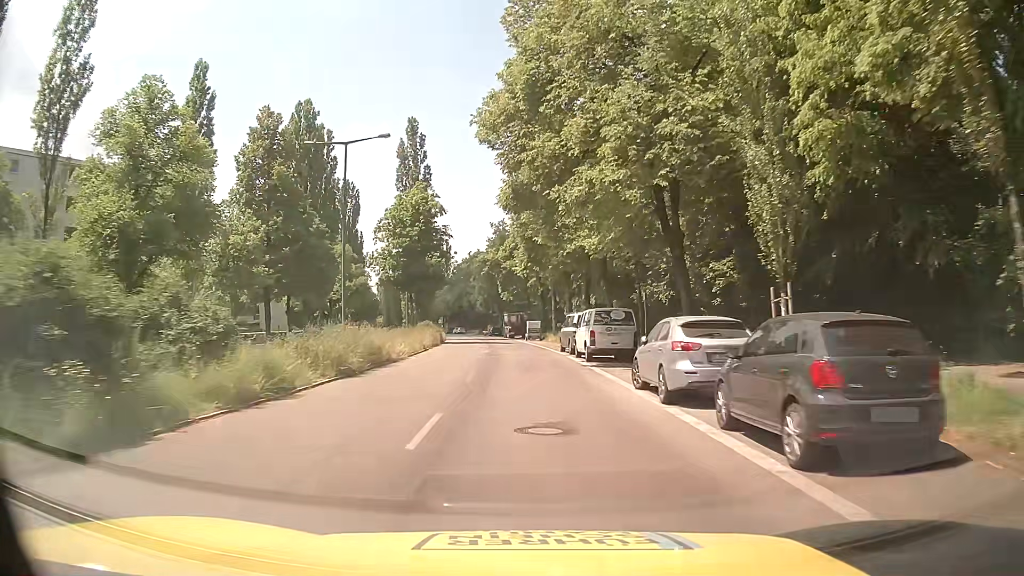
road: secondary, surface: asphalt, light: Day
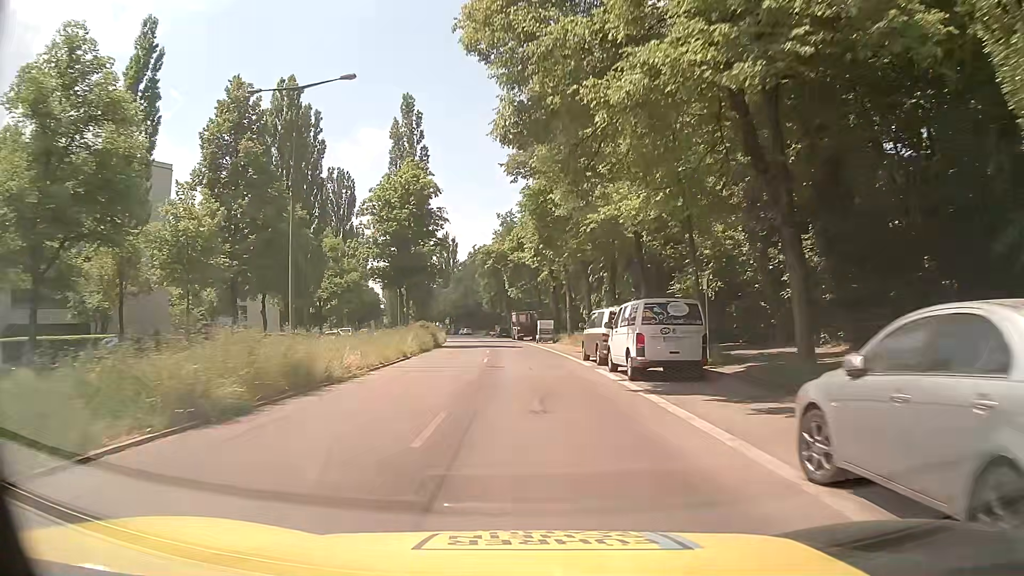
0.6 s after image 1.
(-0.1, +8.7) m; -2°
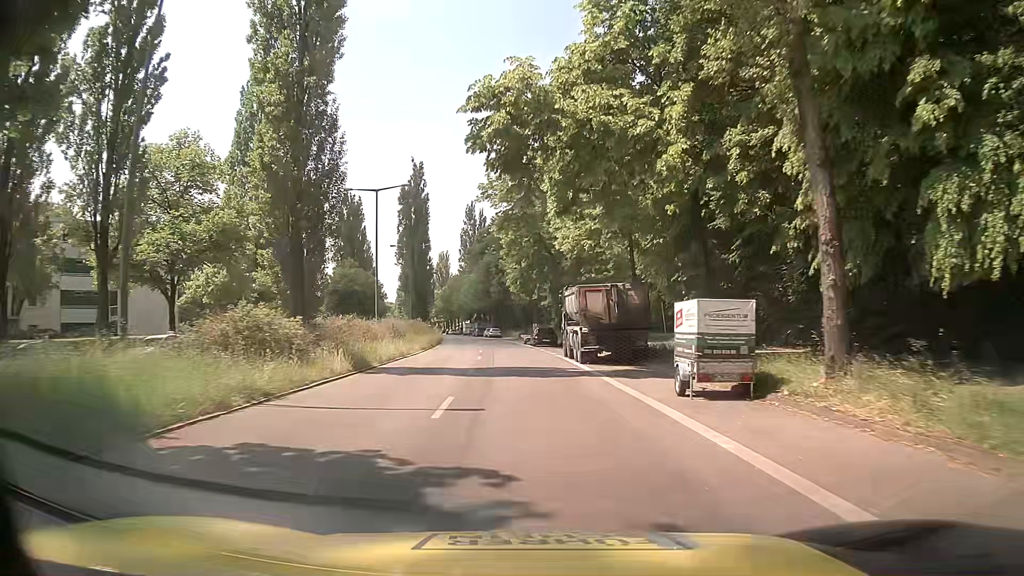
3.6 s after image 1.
(-1.1, +43.0) m; -3°
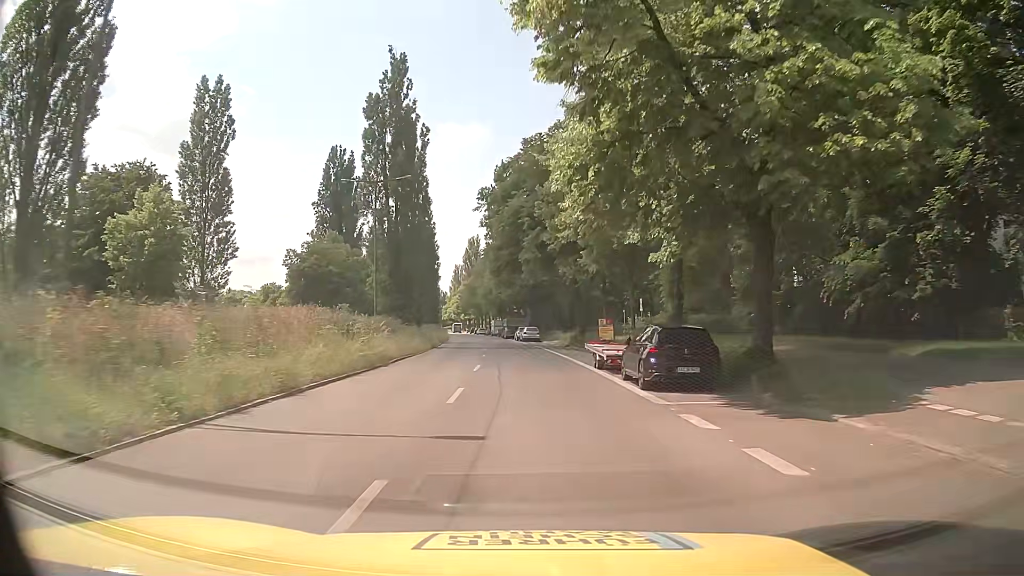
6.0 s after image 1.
(-1.1, +34.3) m; -3°
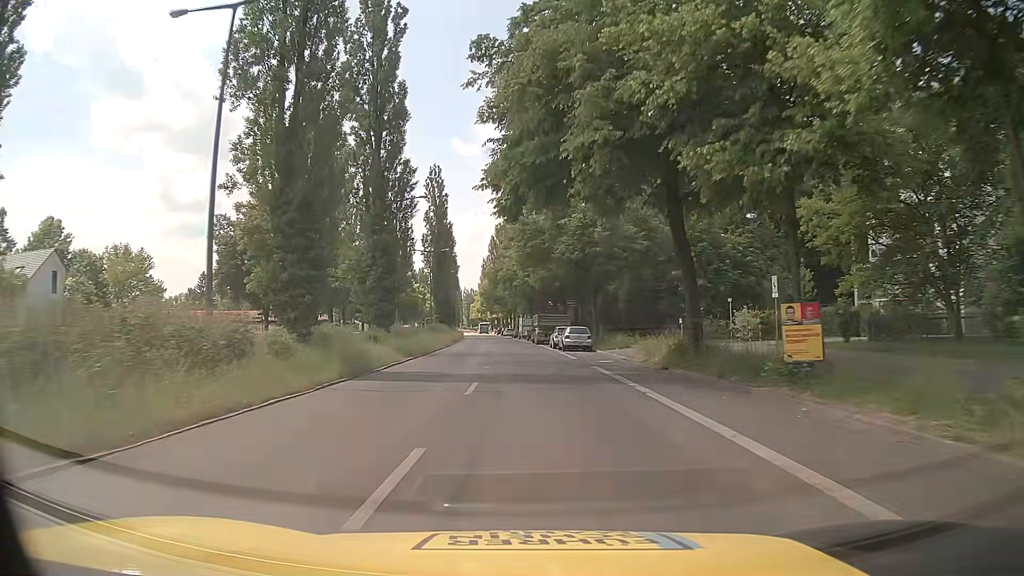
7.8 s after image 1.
(-0.7, +25.6) m; -3°
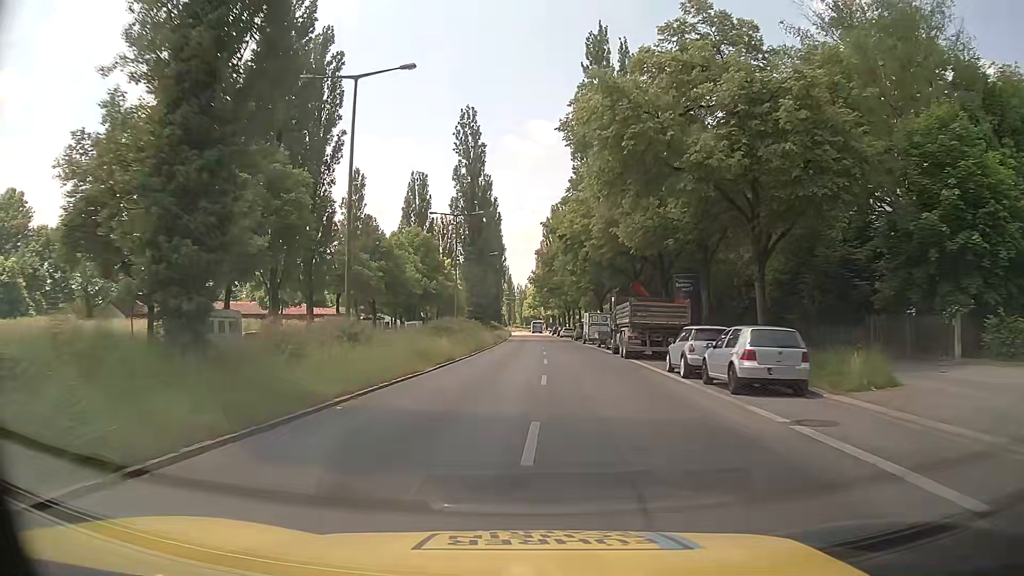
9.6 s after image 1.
(-1.0, +25.0) m; -4°
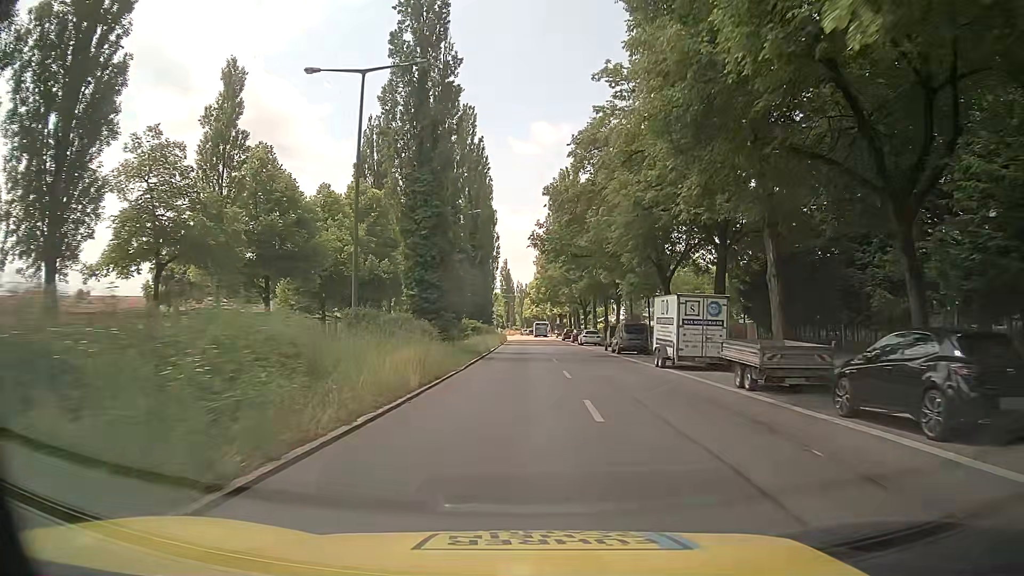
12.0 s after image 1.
(-0.3, +32.6) m; -1°
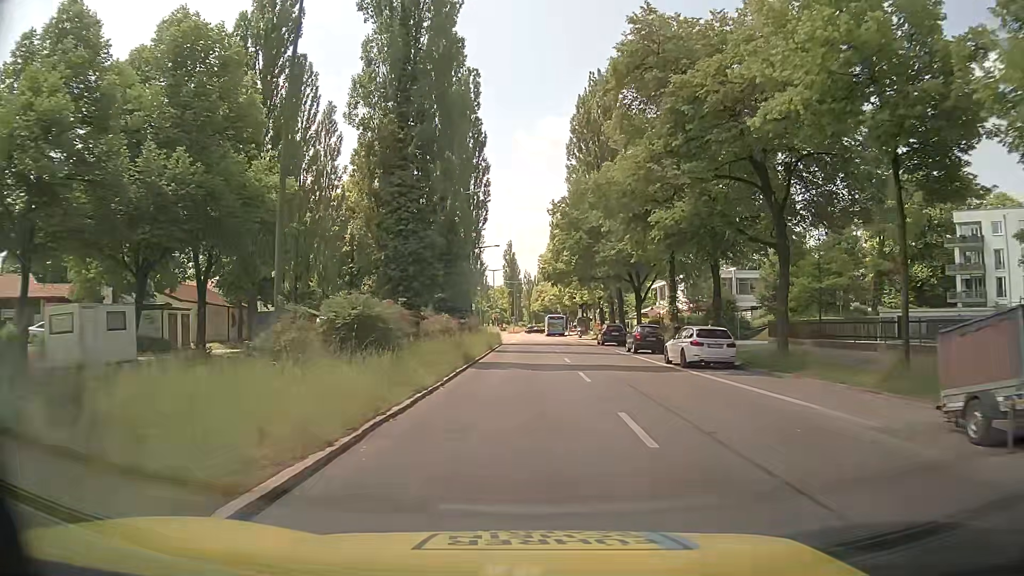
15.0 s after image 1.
(0.0, +38.4) m; -1°
(0, +10) (0, +20) (0, +30) (+1, +40) (+1, +50) (+1, +60) (+1, +70) (+1, +80) (+1, +90) (+1, +100) m
